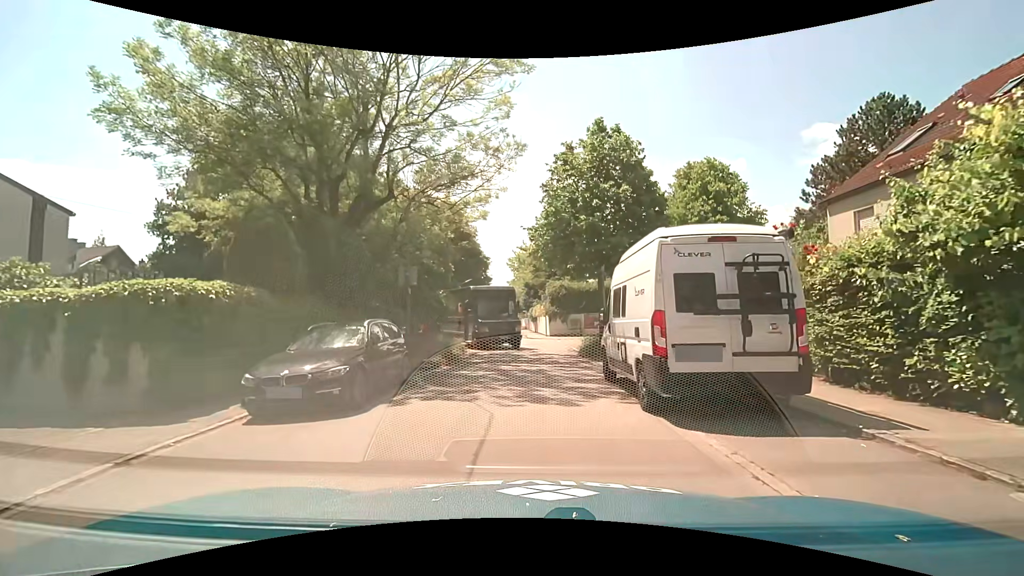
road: residential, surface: asphalt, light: Day
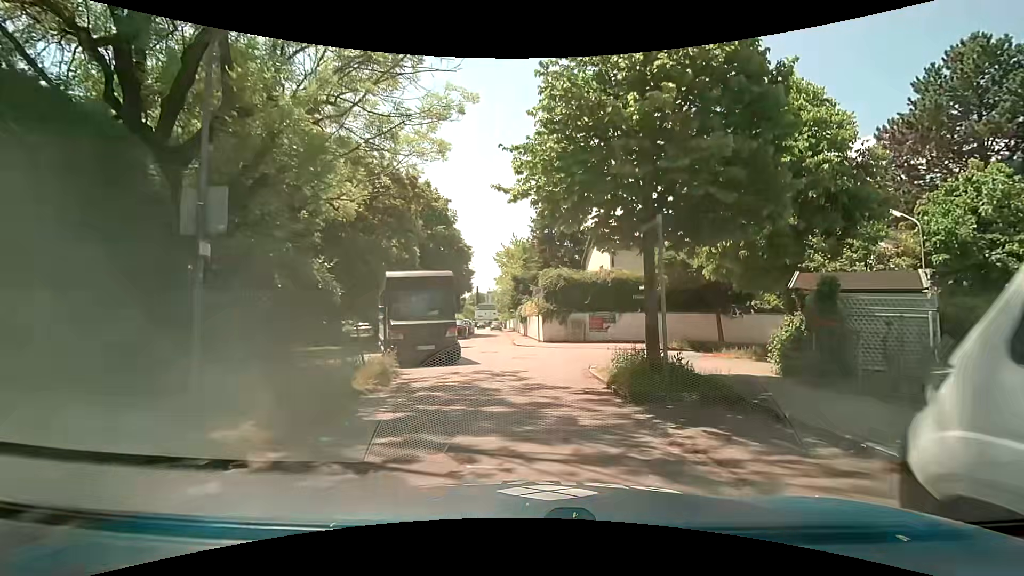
(+0.2, +9.6) m; 0°
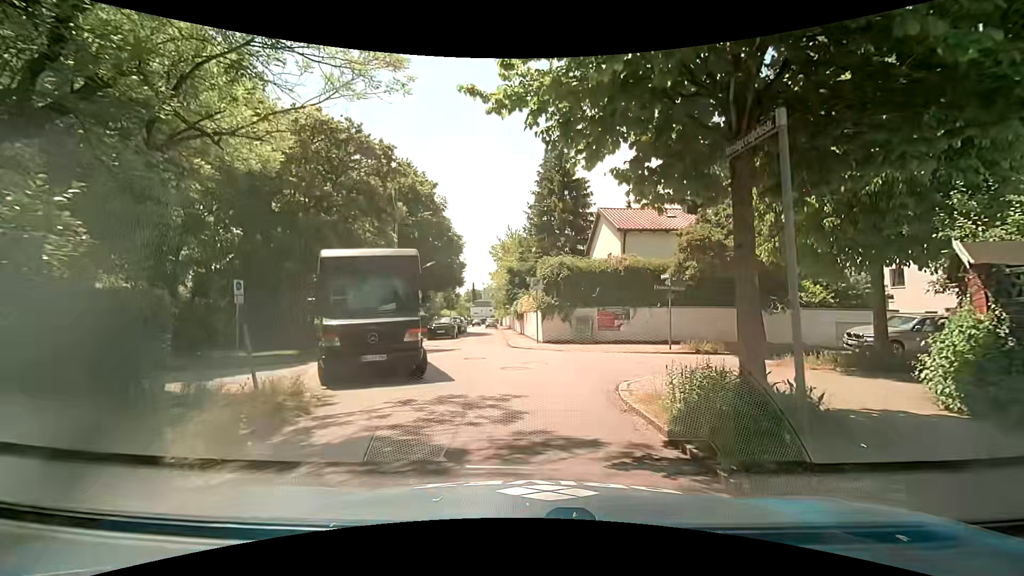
(+0.2, +4.7) m; +1°
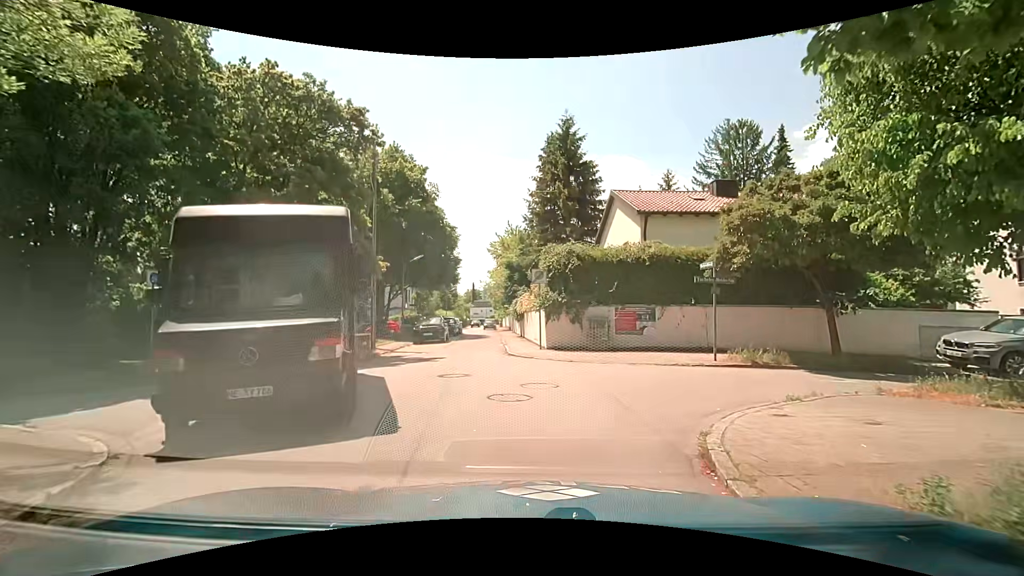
(+0.1, +4.6) m; 0°
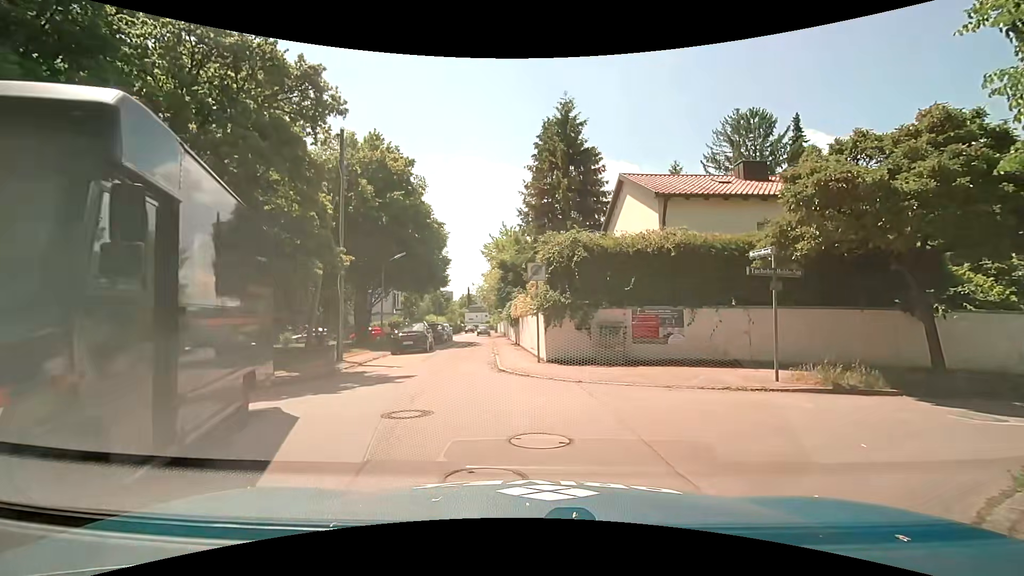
(+0.1, +4.0) m; +2°
(-1, +10) (-3, +20) (-4, +30) (-5, +40) (-6, +50) (-9, +59) (-11, +69) (-12, +79) (-13, +89) (-13, +99) m
